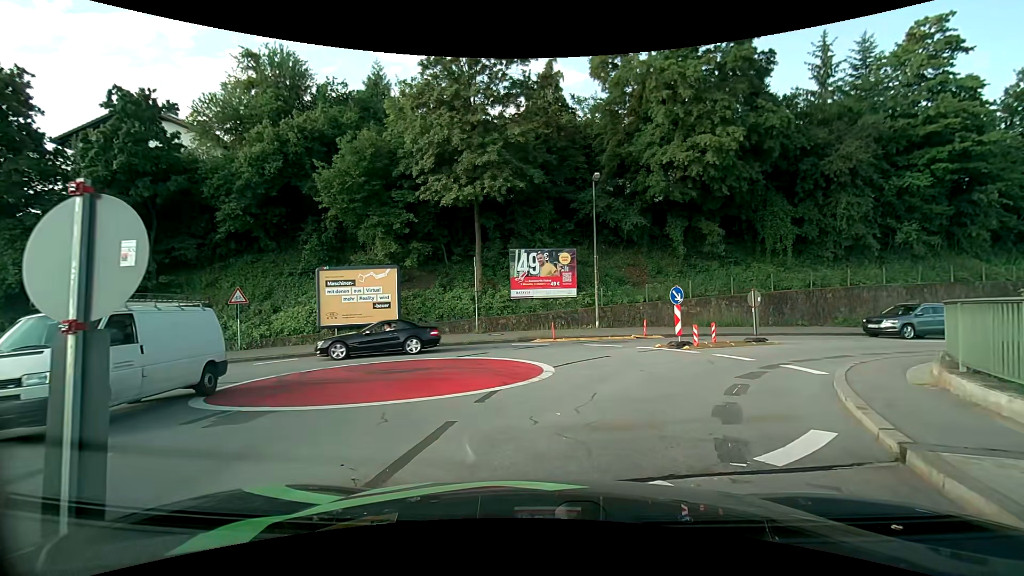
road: unclassified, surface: asphalt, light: Day
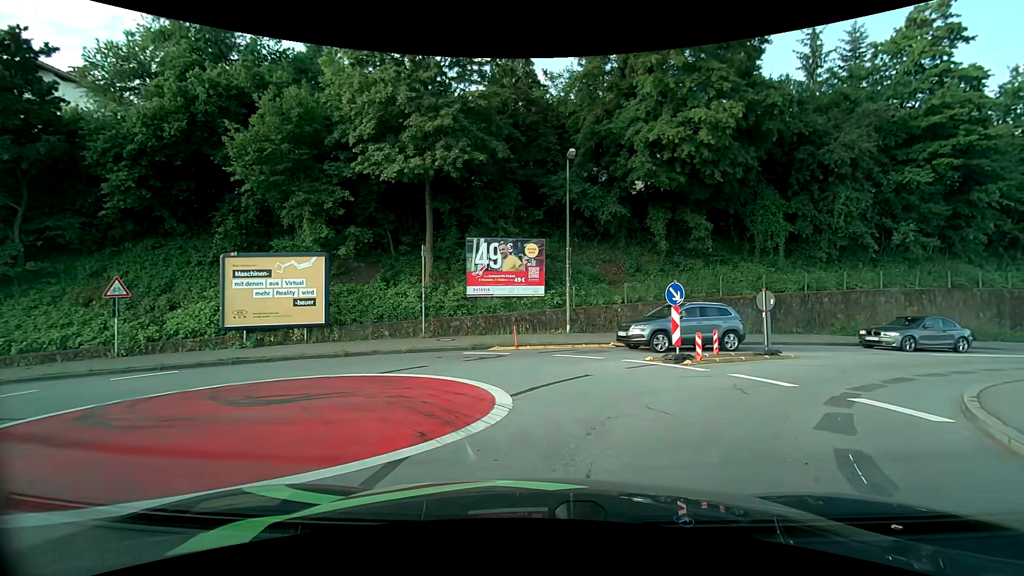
(+0.1, +4.3) m; +4°
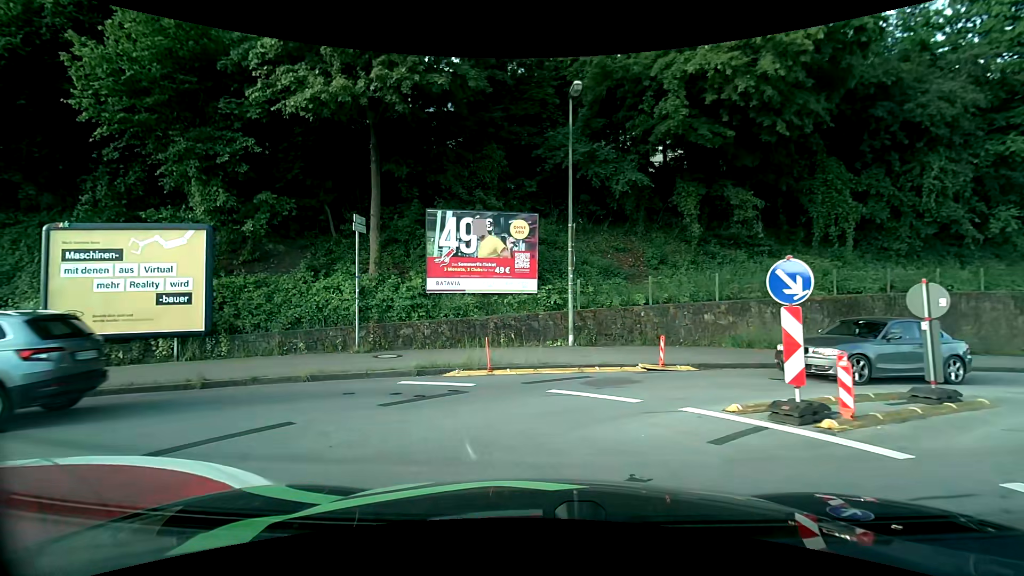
(+0.2, +6.7) m; +1°
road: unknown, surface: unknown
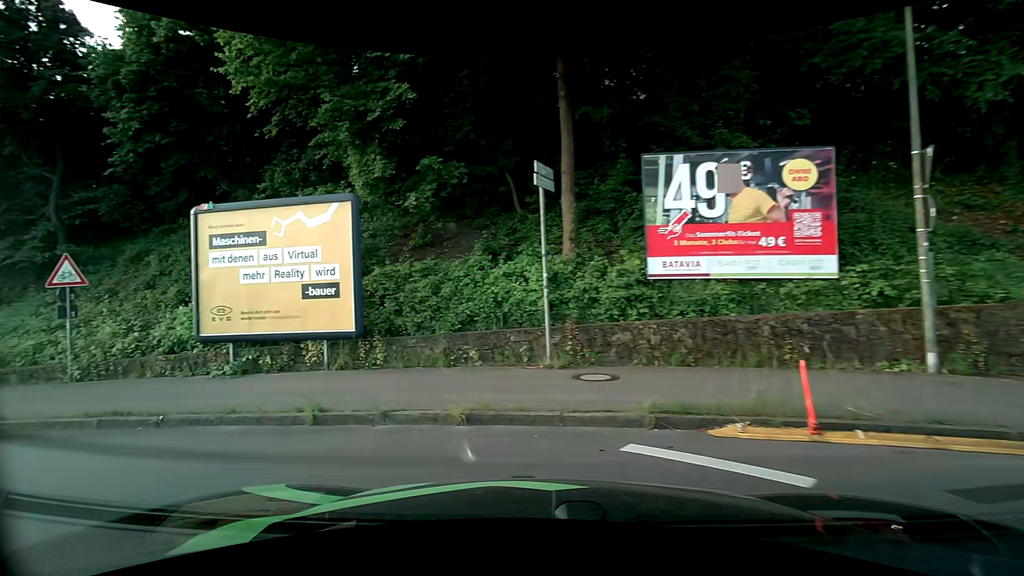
(-0.8, +5.0) m; -23°
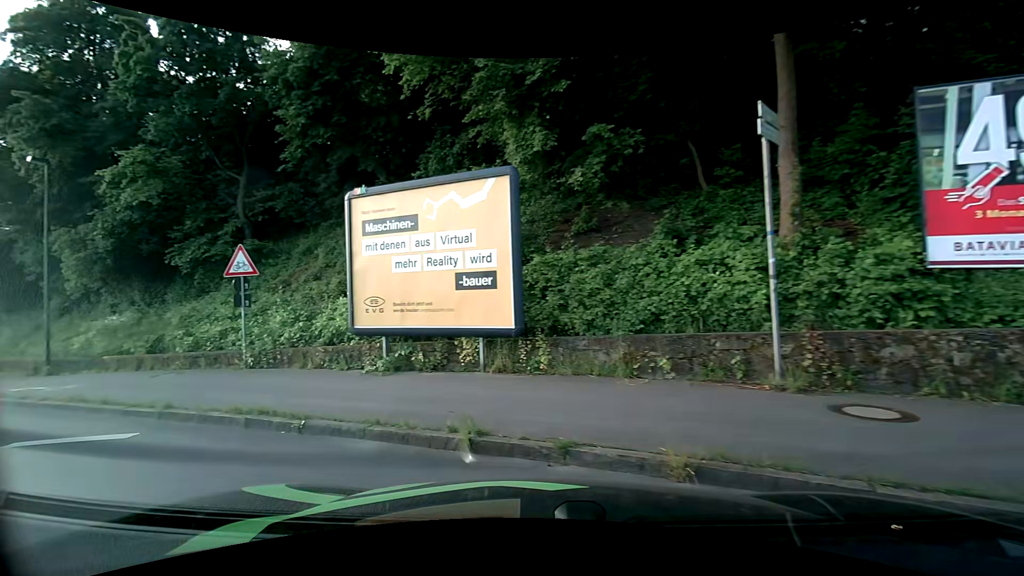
(-0.3, +1.9) m; -17°
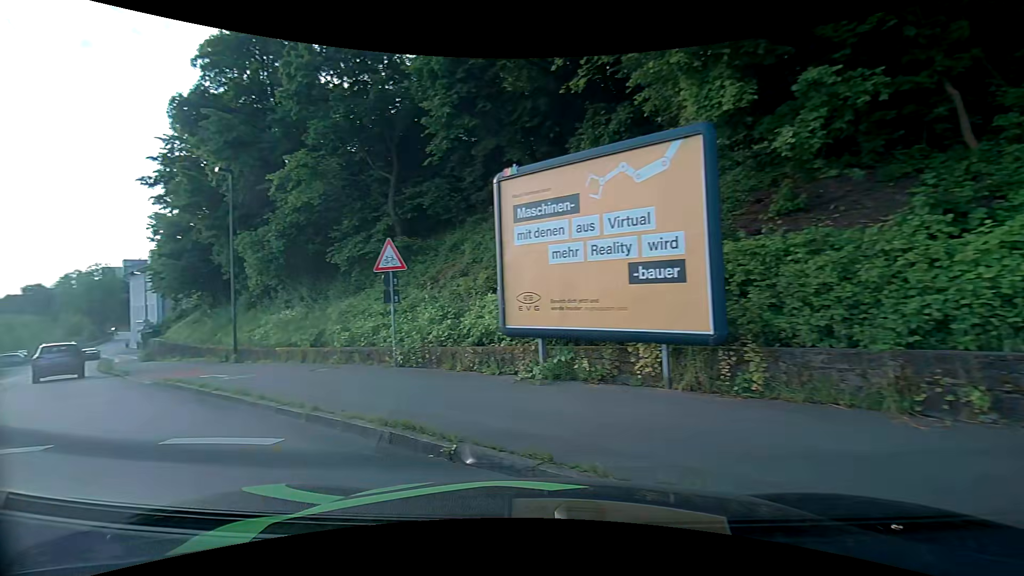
(-0.2, +1.6) m; -17°
